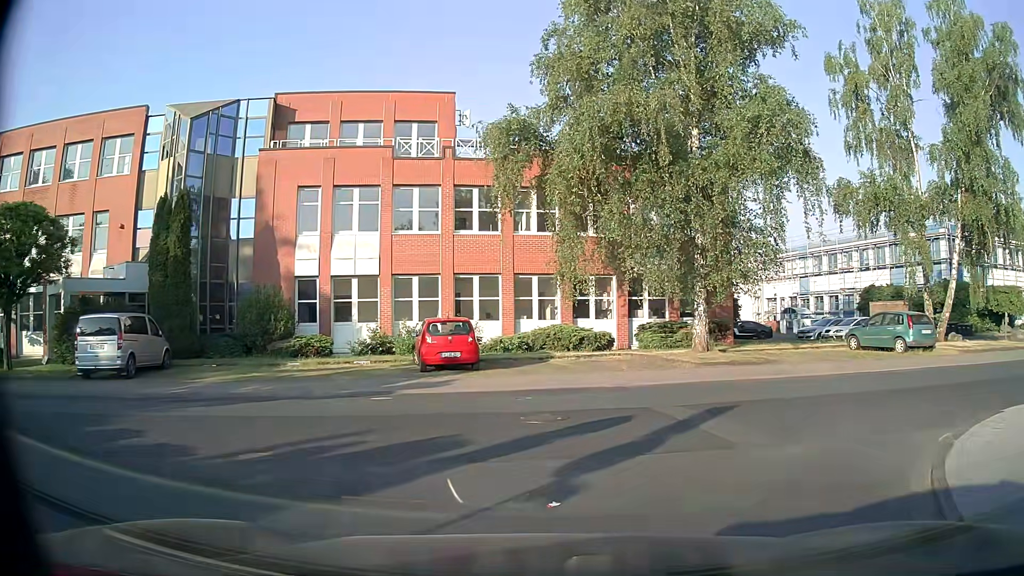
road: unclassified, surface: asphalt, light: Day
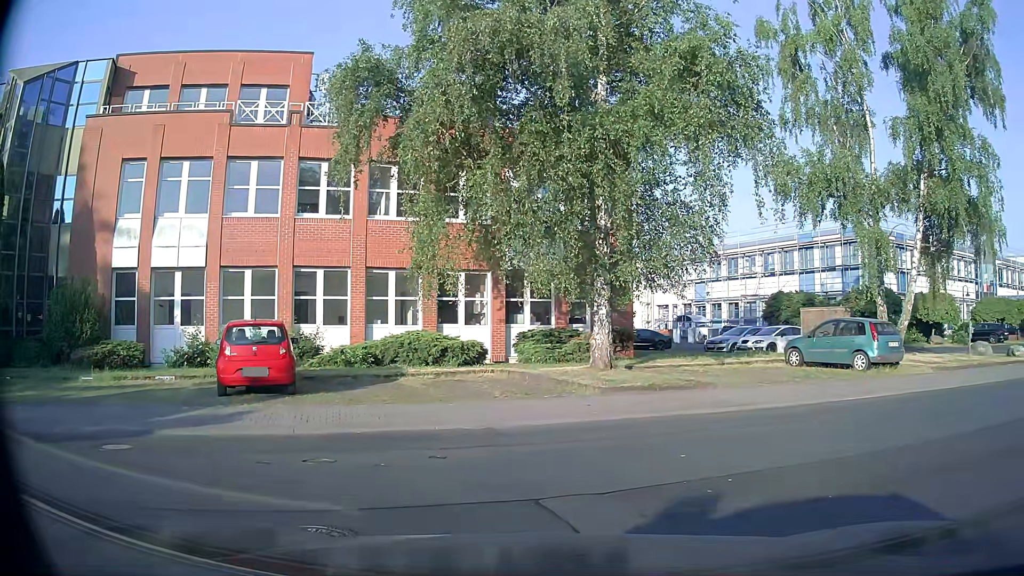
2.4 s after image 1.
(+0.4, +5.1) m; +8°
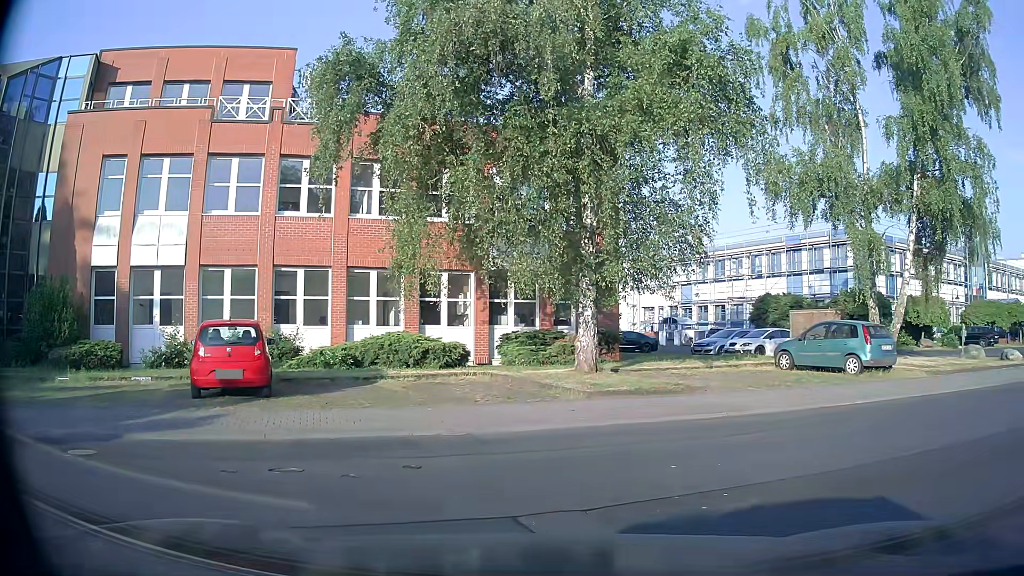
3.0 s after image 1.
(0.0, +0.4) m; 0°
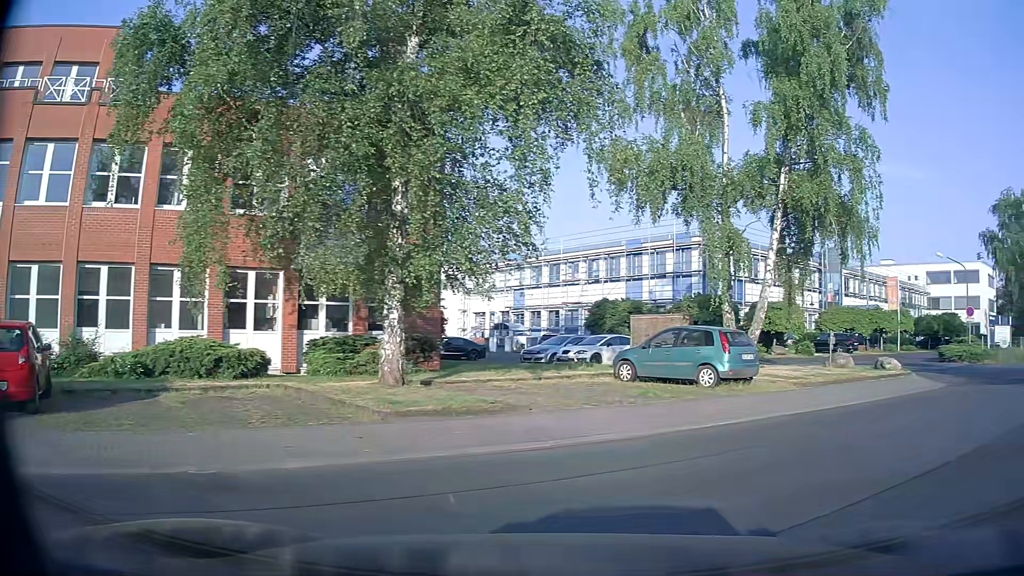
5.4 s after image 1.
(+0.3, +2.5) m; +15°
(+5, +8) (+13, +14) (+22, +19) (+30, +25) (+39, +30) (+47, +35) (+56, +40) (+64, +45) (+73, +50) (+82, +55) m
